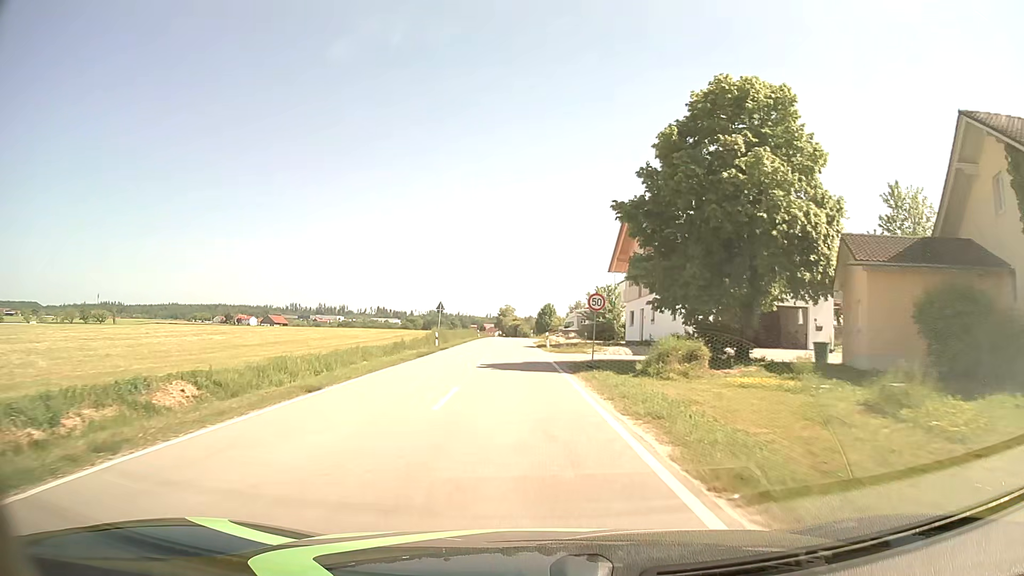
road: tertiary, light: Day
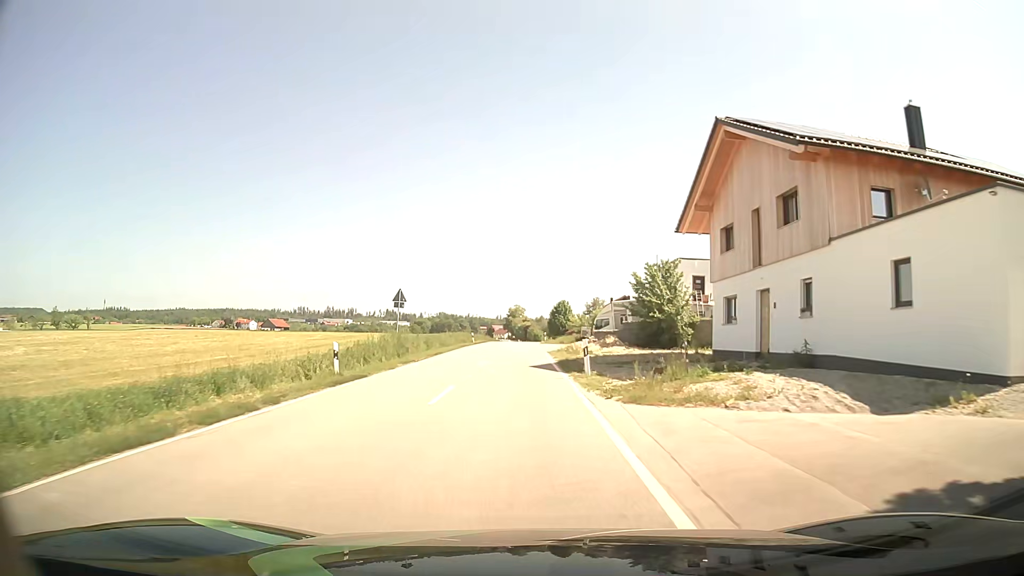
(-0.3, +23.2) m; -1°
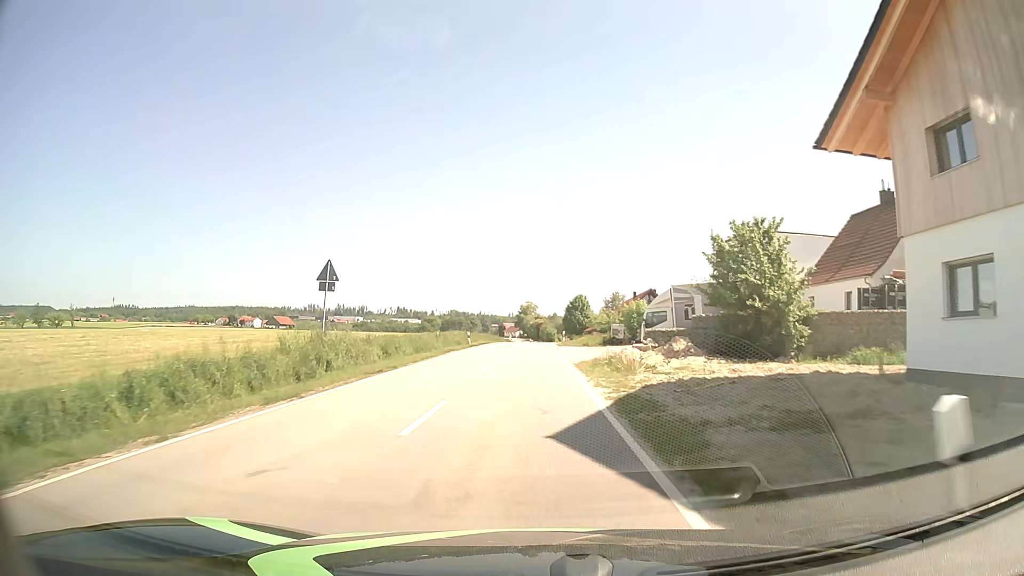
(-0.2, +15.8) m; -1°
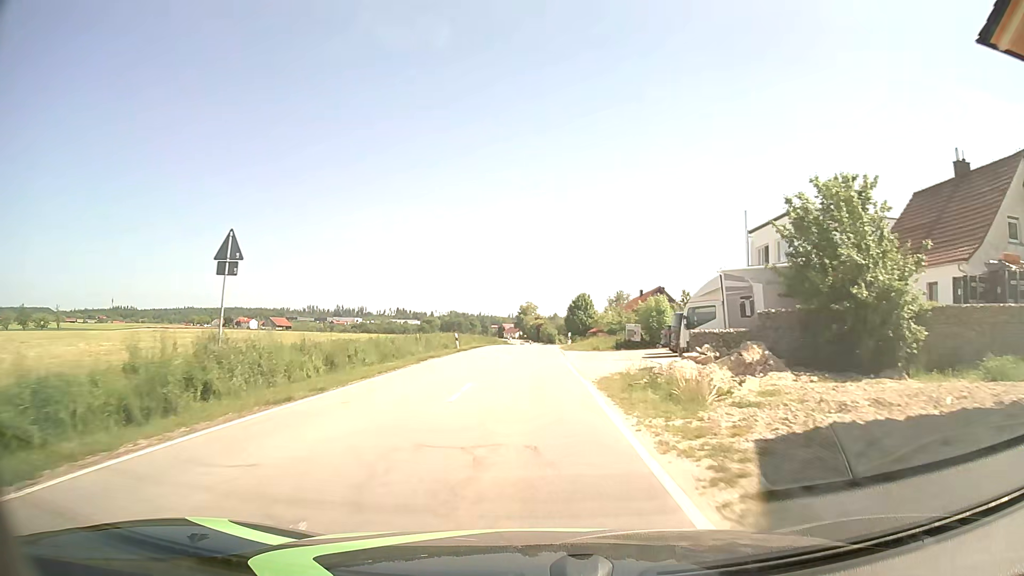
(0.0, +8.0) m; 0°
(0, +10) (0, +20) (0, +30) (0, +40) (+1, +50) (+1, +60) (+1, +70) (+2, +80) (+3, +90) (+3, +100) m
